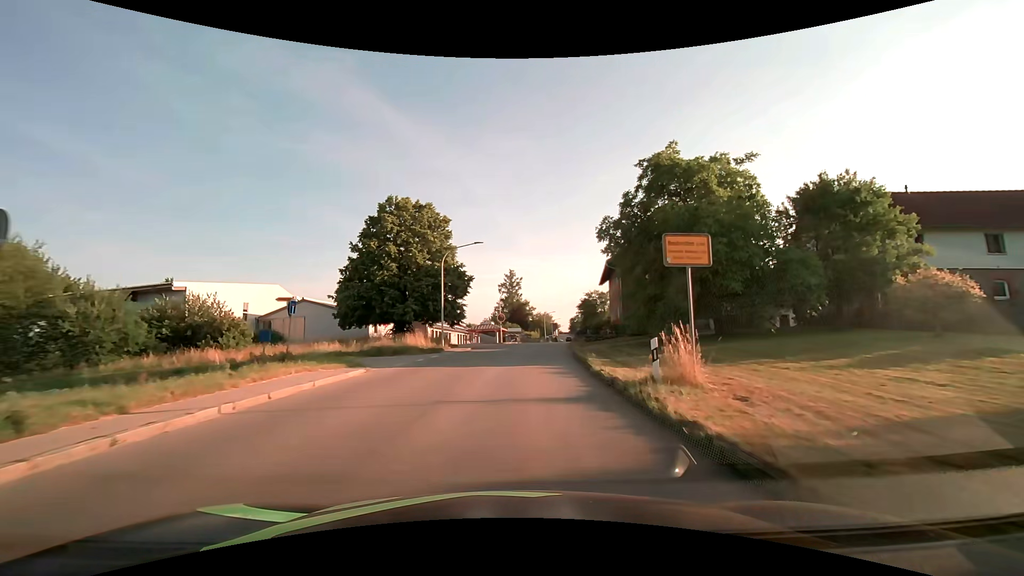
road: tertiary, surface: asphalt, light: Day
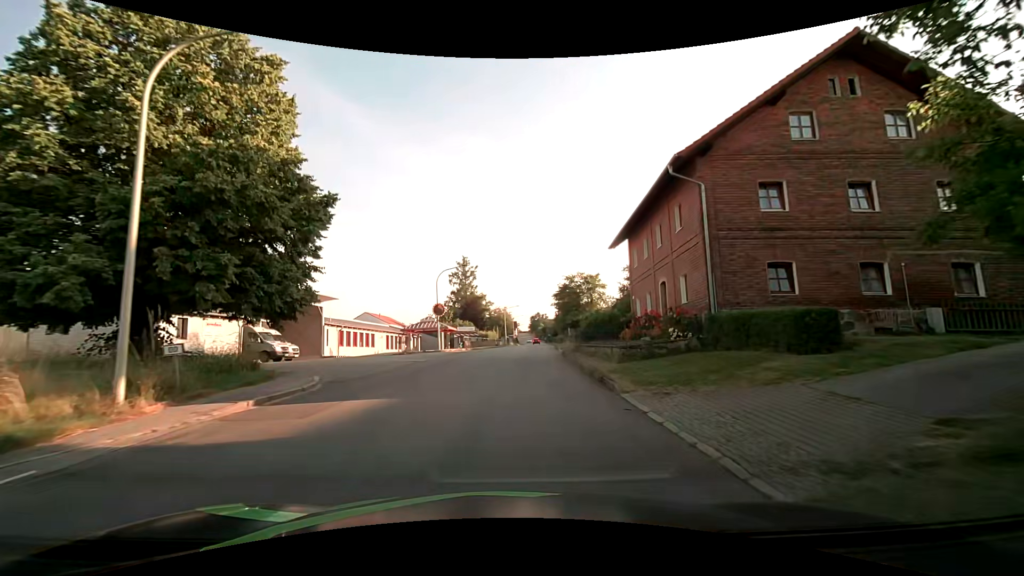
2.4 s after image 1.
(+1.3, +25.1) m; +5°
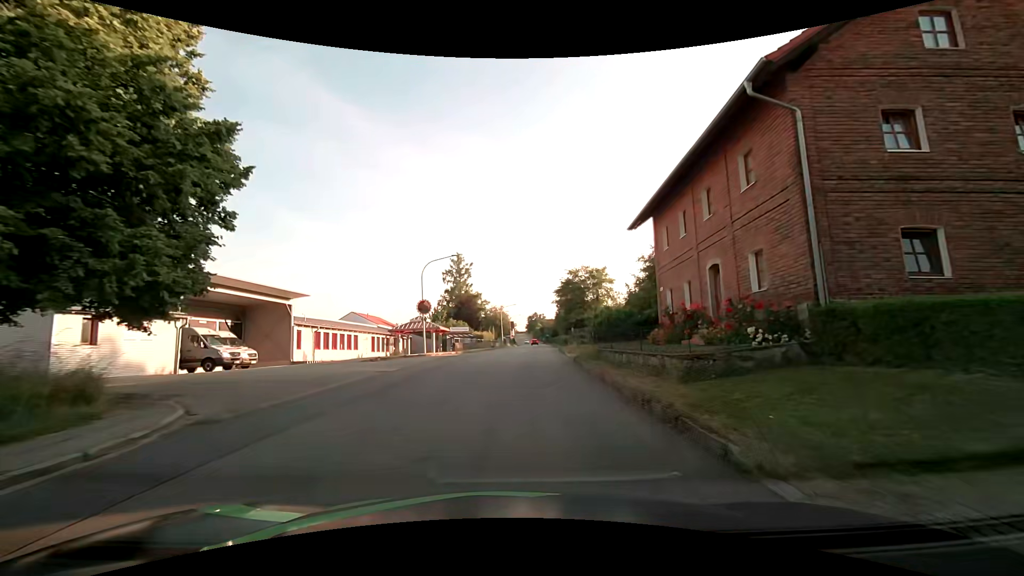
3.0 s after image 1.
(0.0, +5.9) m; 0°
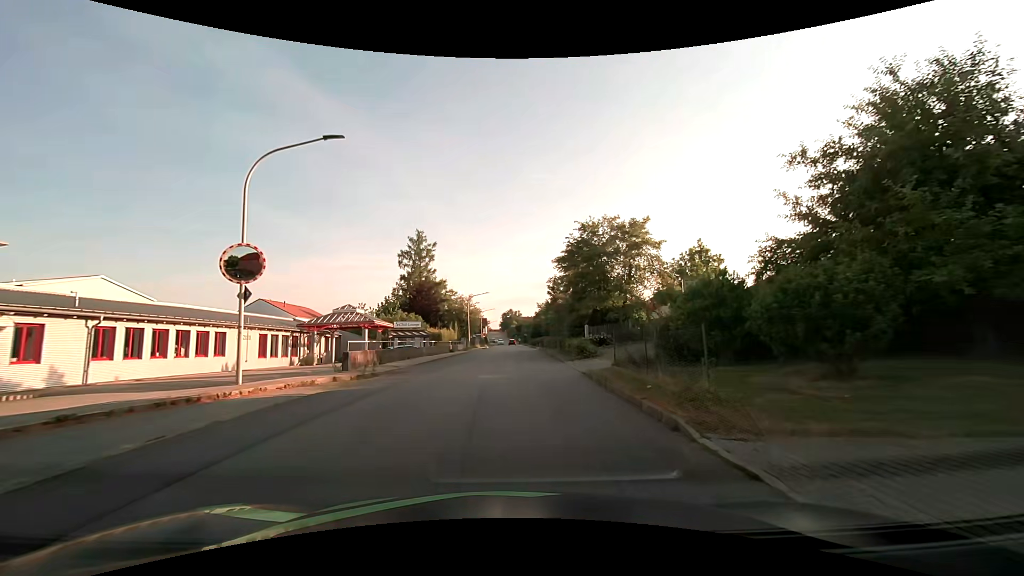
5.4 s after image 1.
(+0.5, +22.5) m; +3°
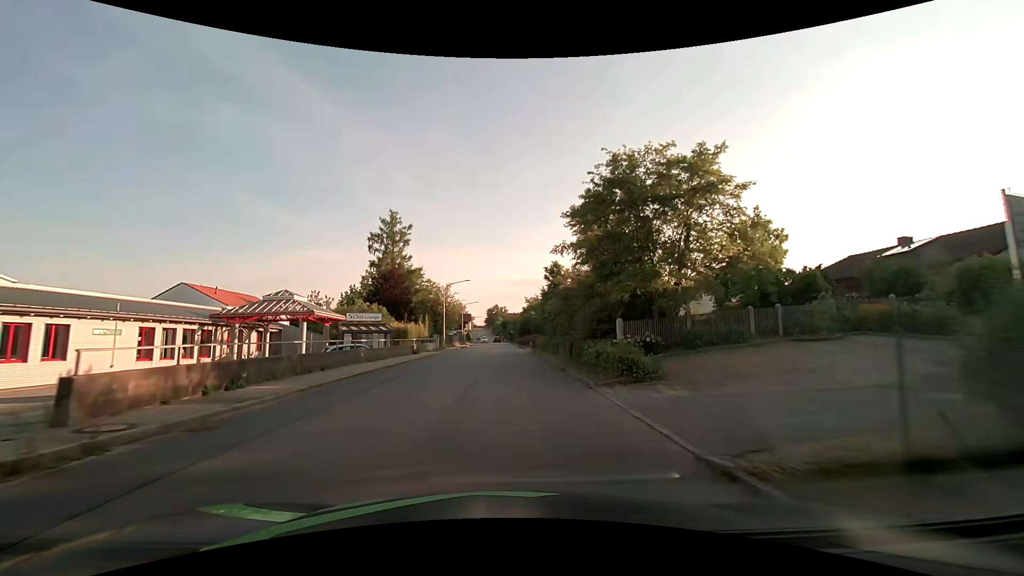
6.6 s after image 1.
(+0.1, +11.5) m; +2°
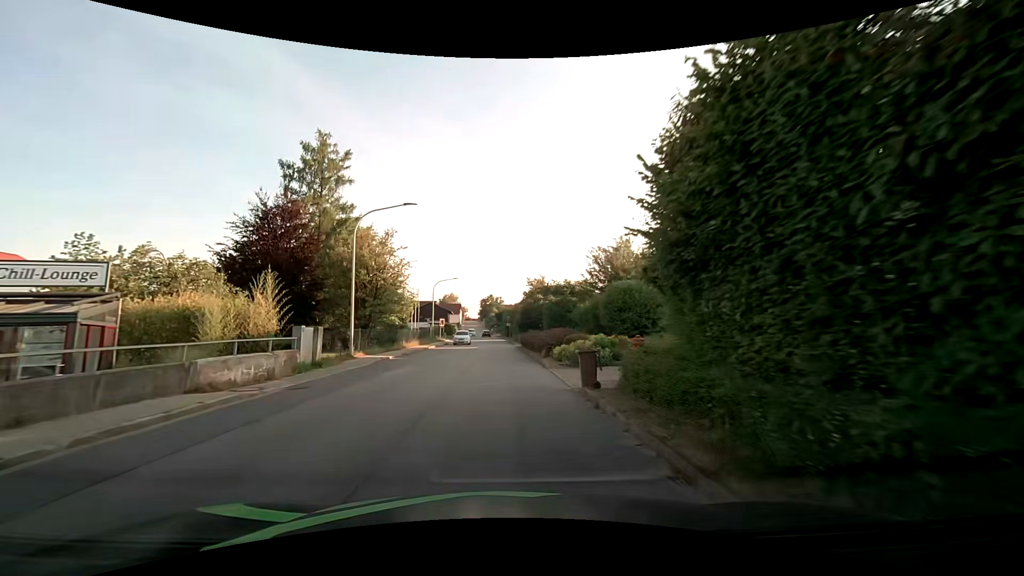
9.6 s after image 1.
(+0.2, +30.3) m; 0°
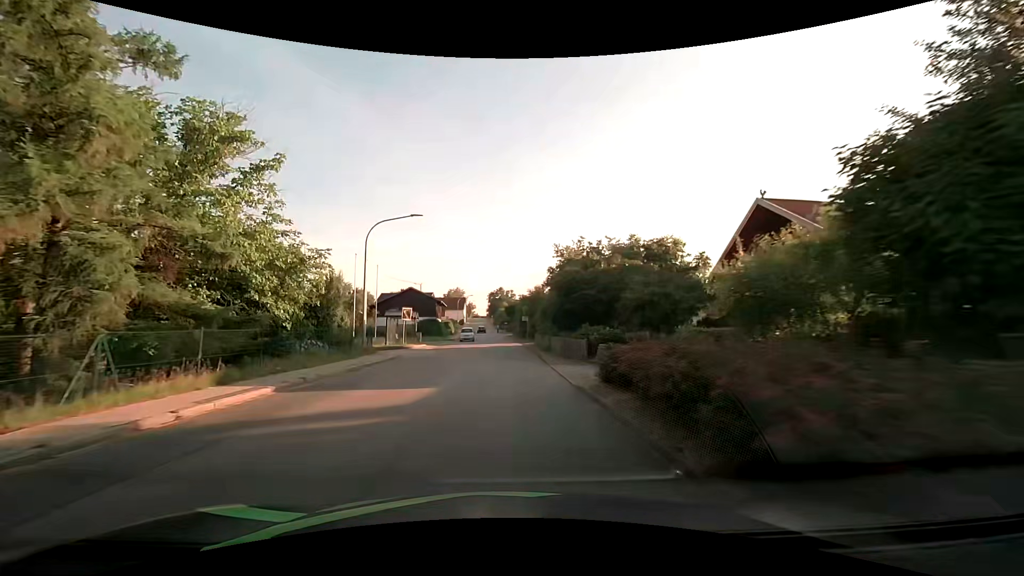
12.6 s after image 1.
(-0.4, +31.6) m; -1°
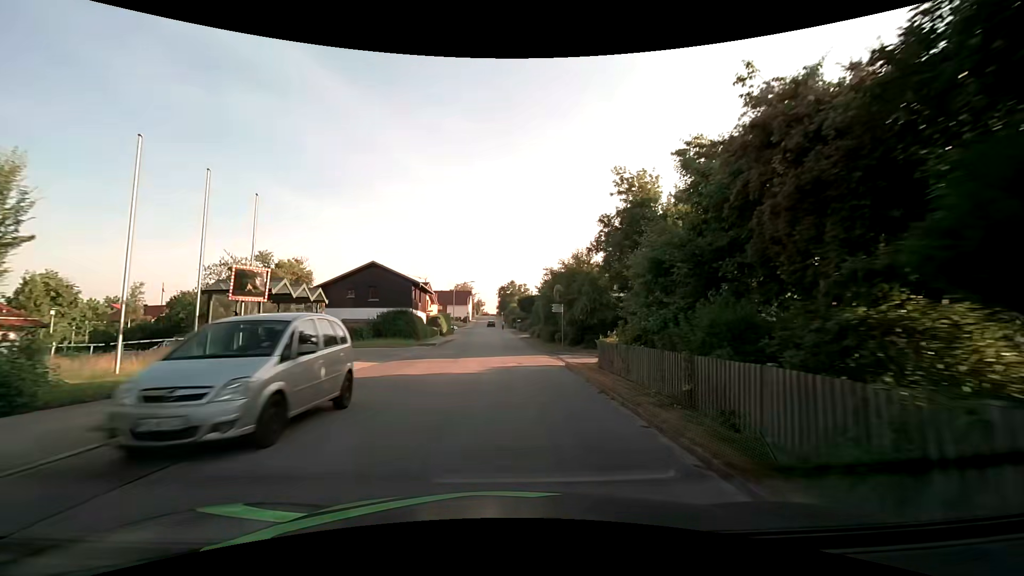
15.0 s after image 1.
(-0.2, +24.9) m; -1°
(0, +10) (0, +20) (0, +30) (0, +40) (0, +50) (-1, +60) (-1, +70) (-1, +80) (-2, +90) (-2, +100) m
